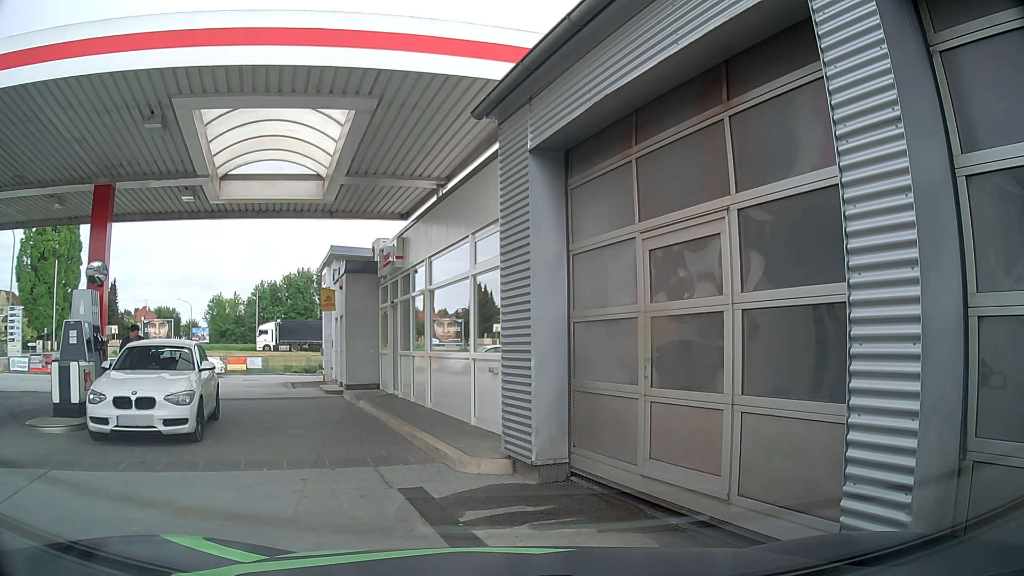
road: service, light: Day
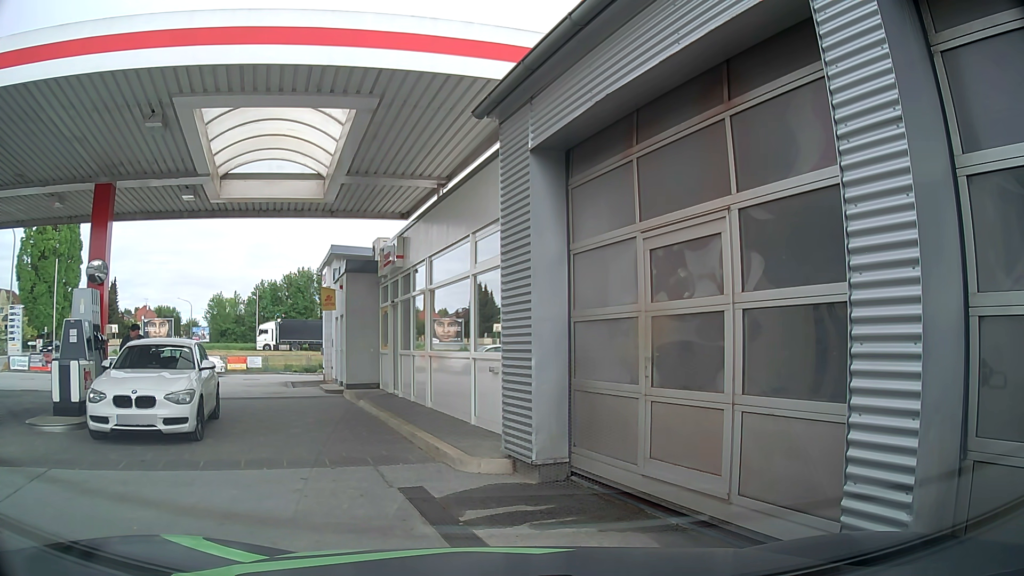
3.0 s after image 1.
(0.0, 0.0) m; 0°
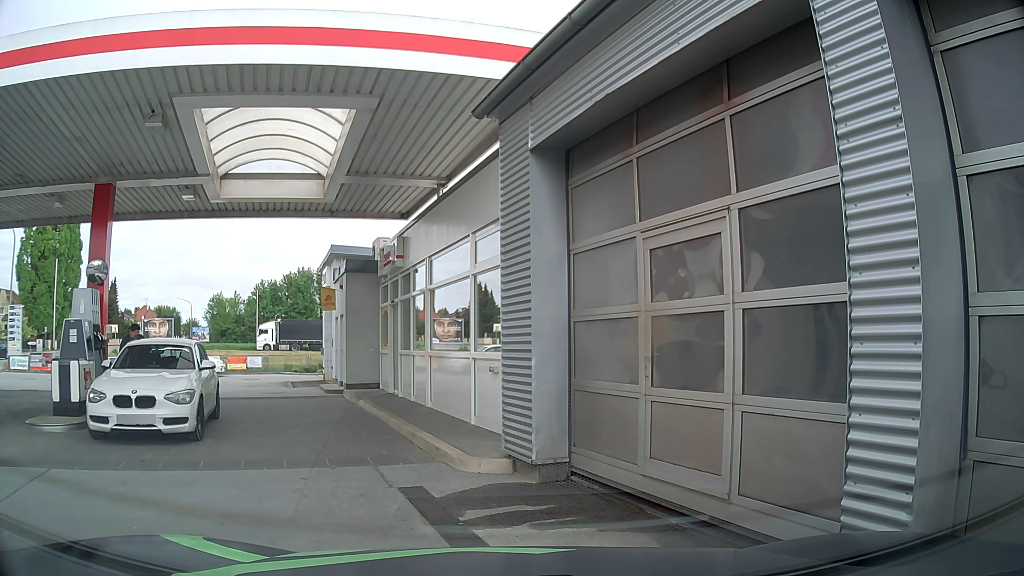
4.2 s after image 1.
(0.0, 0.0) m; 0°
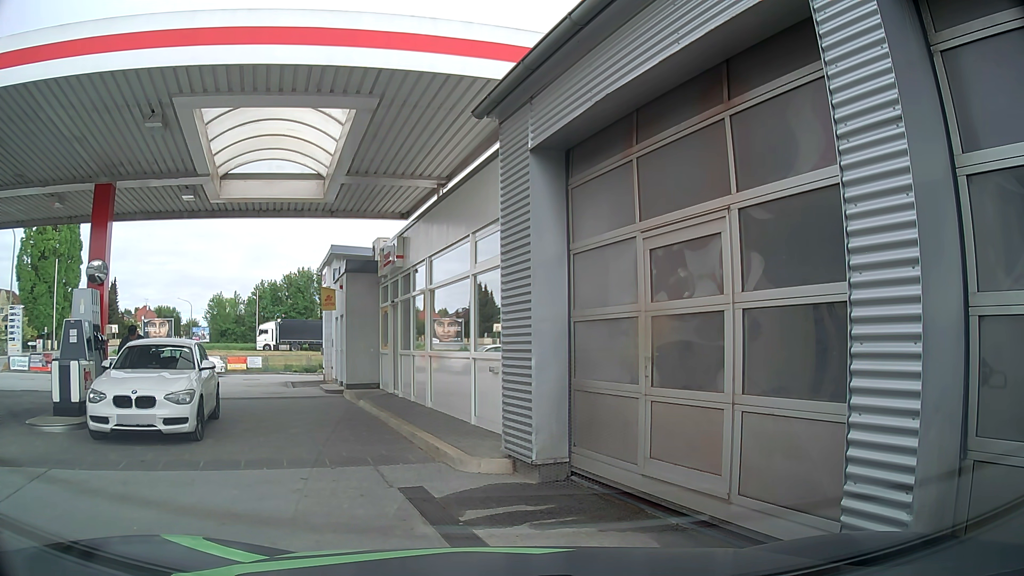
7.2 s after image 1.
(0.0, 0.0) m; 0°
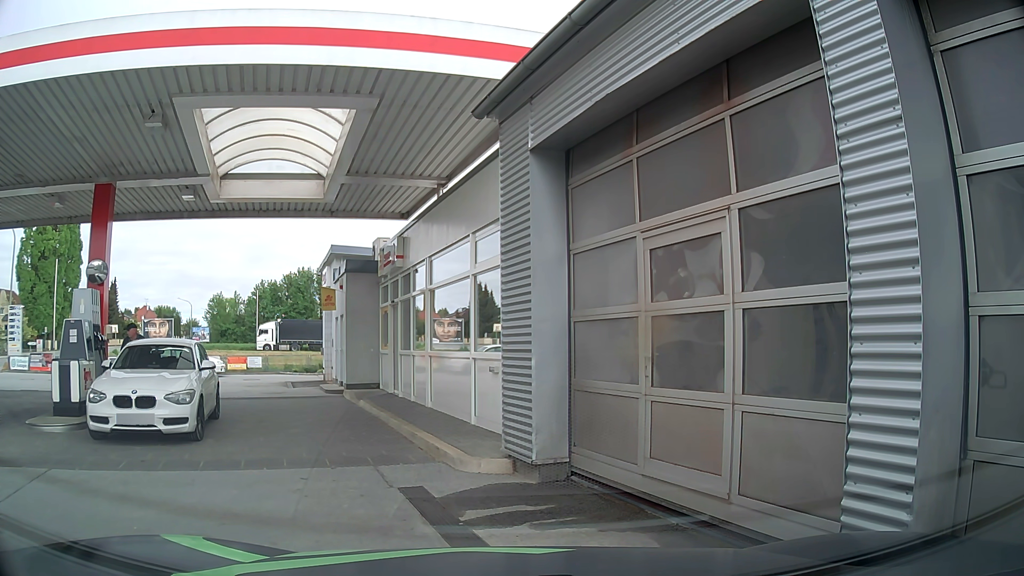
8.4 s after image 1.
(0.0, 0.0) m; 0°
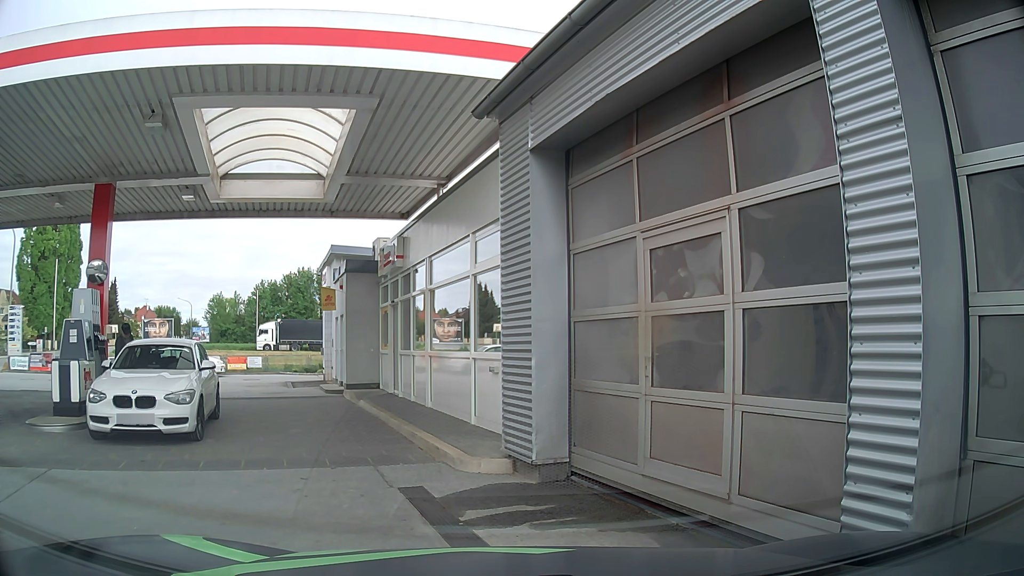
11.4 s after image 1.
(0.0, 0.0) m; 0°
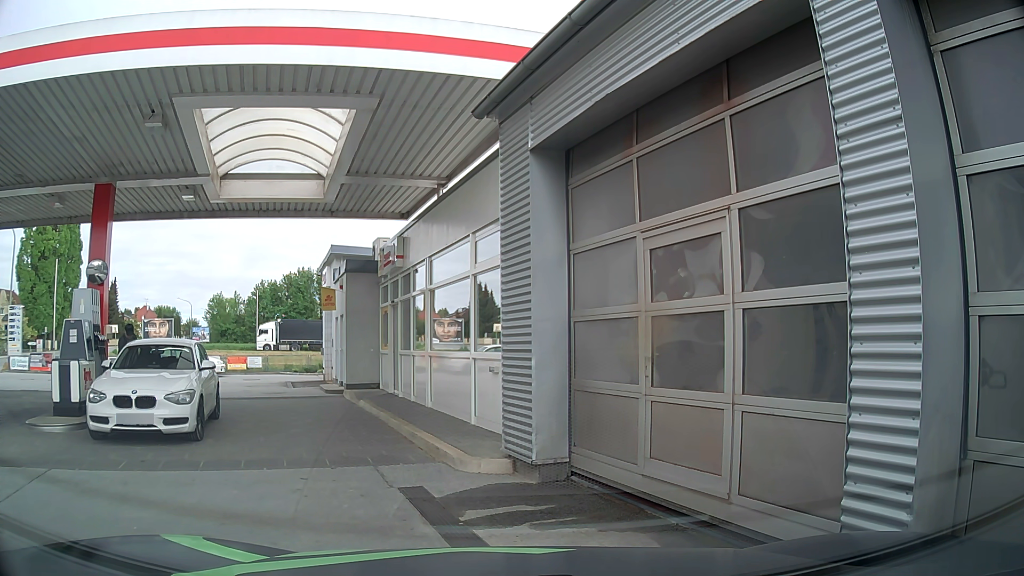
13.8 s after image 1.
(0.0, 0.0) m; 0°
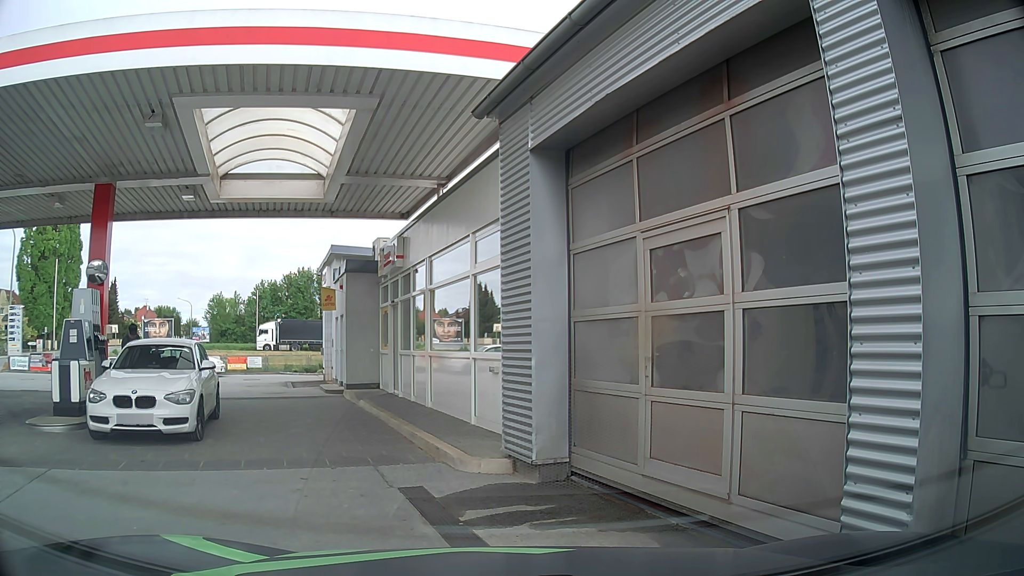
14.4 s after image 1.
(0.0, 0.0) m; 0°
